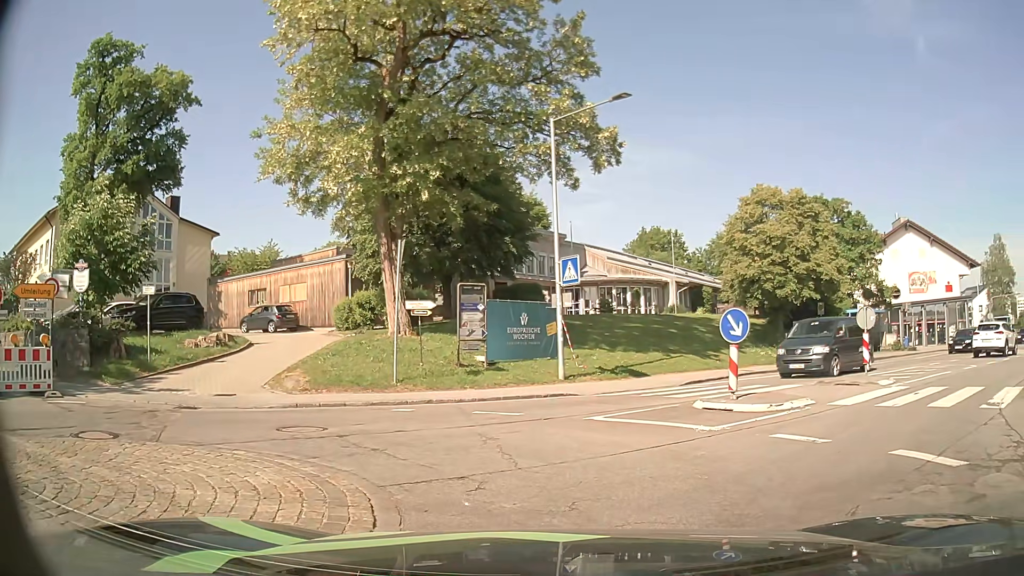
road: tertiary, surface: asphalt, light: Day
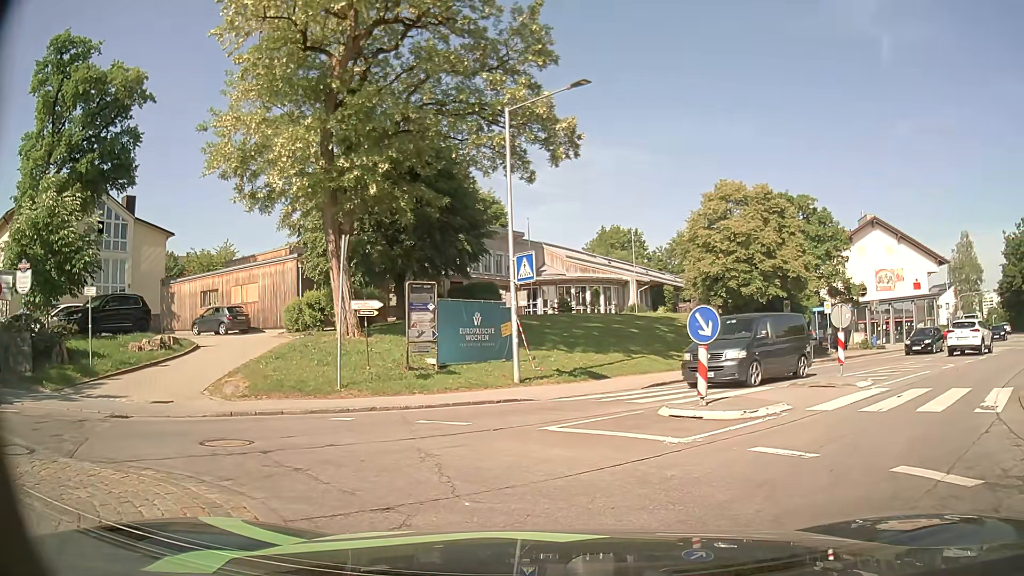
(0.0, +1.1) m; +3°
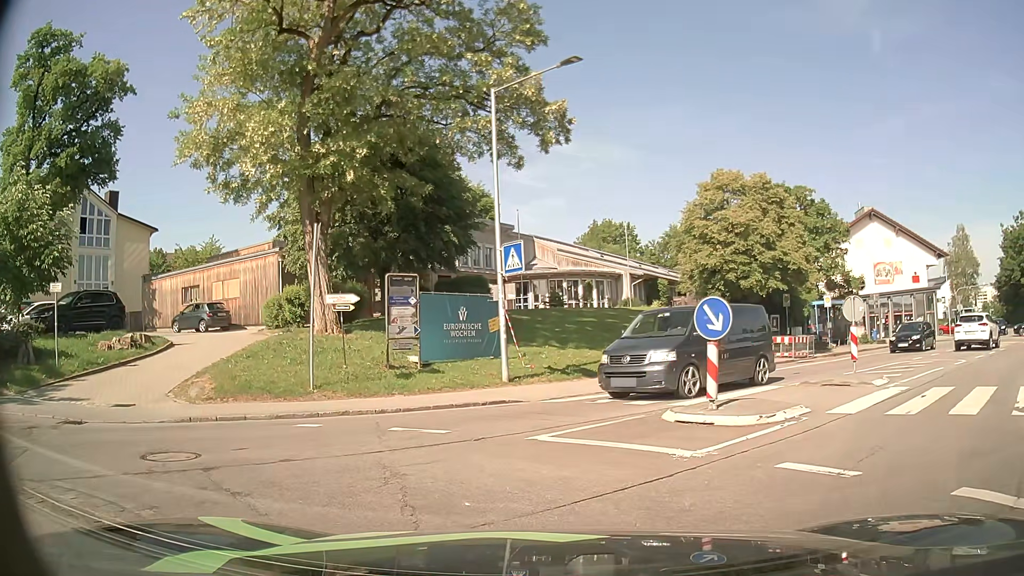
(0.0, +1.3) m; +1°
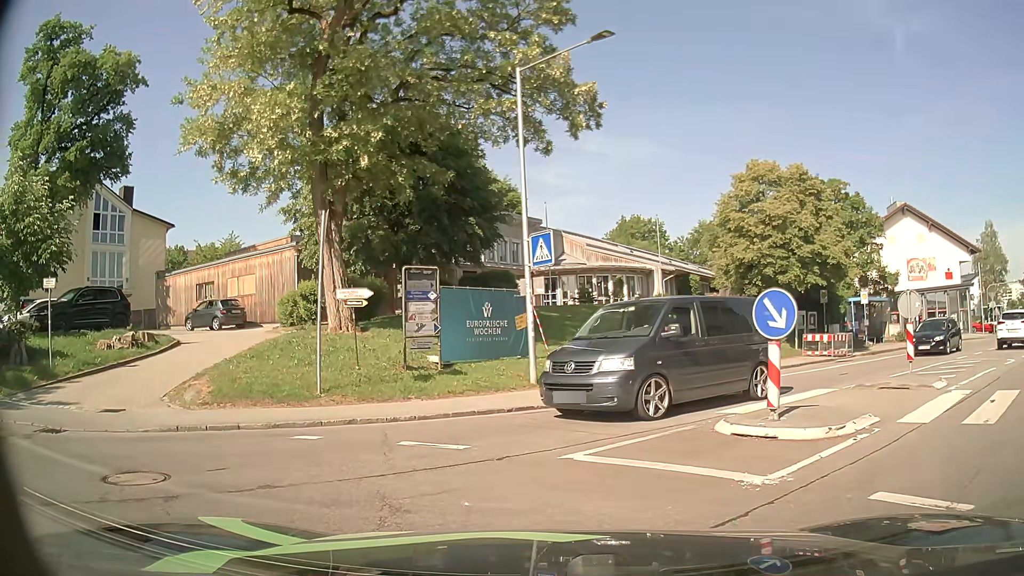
(0.0, +1.4) m; -3°
